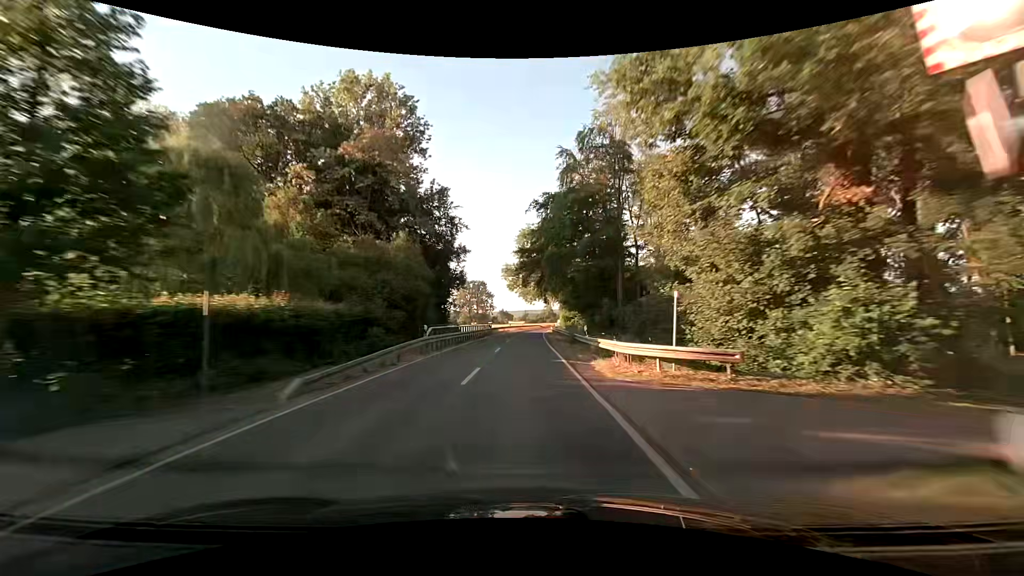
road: secondary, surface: asphalt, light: Day
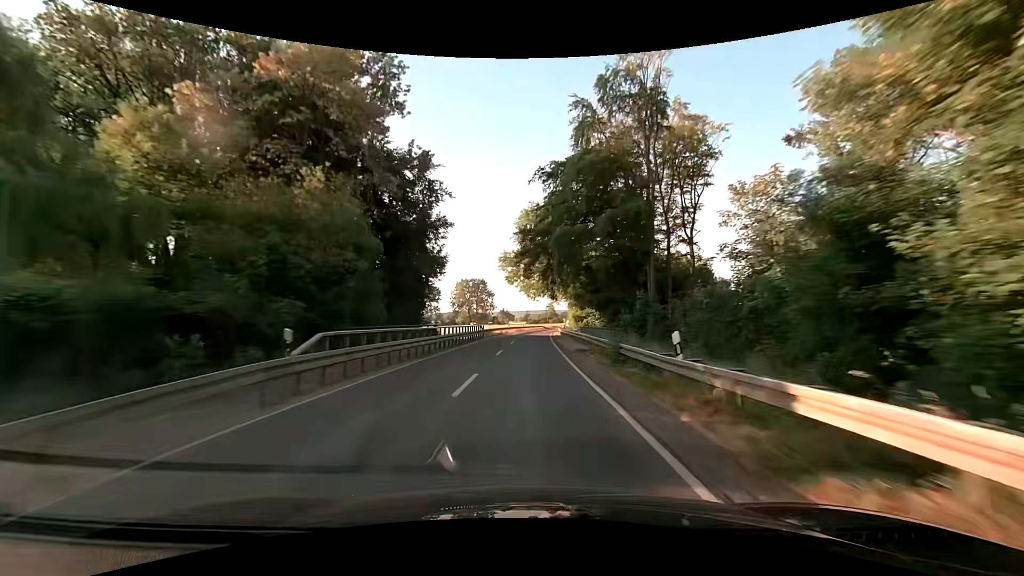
(-0.1, +13.9) m; 0°
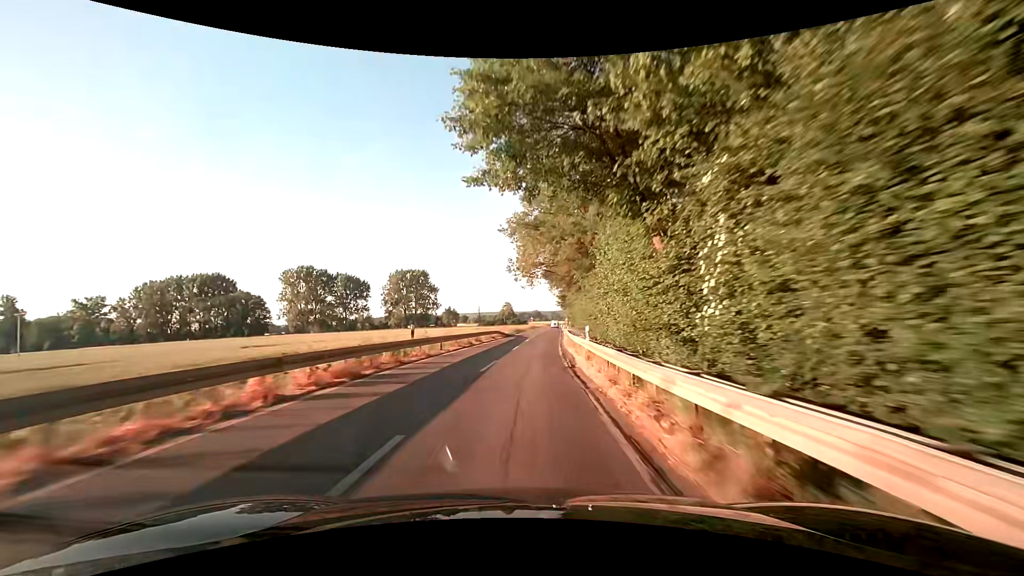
(+2.1, +67.4) m; +5°
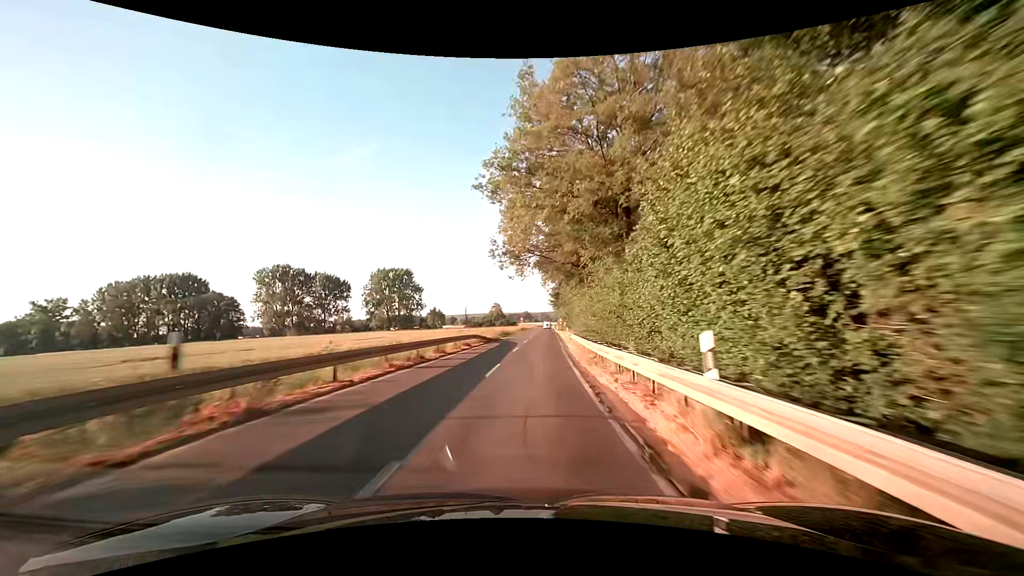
(+0.1, +13.1) m; +1°
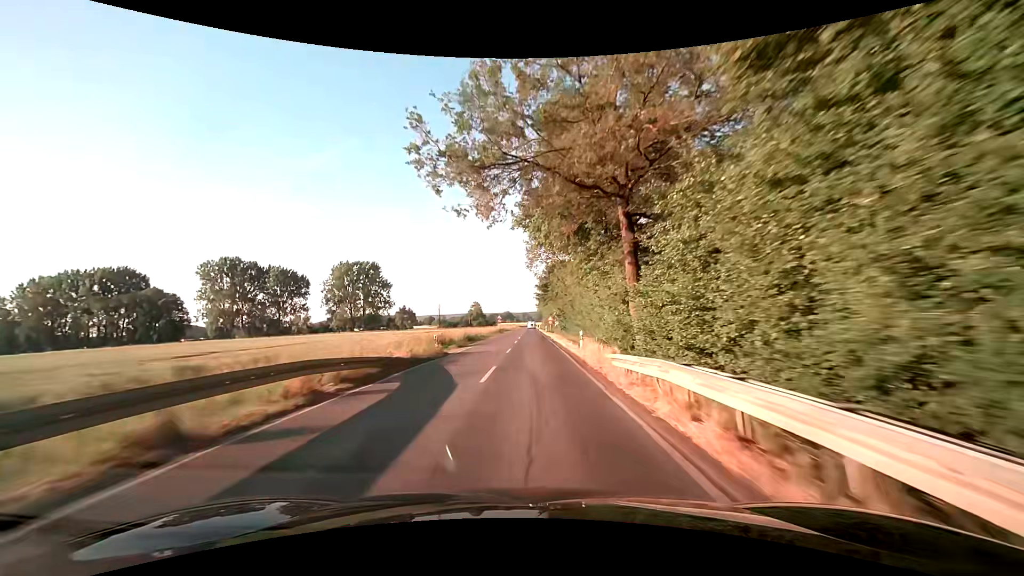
(+0.5, +25.7) m; +3°
(0, +10) (0, +20) (0, +30) (0, +40) (0, +50) (0, +60) (0, +70) (0, +80) (0, +90) (0, +100) m
